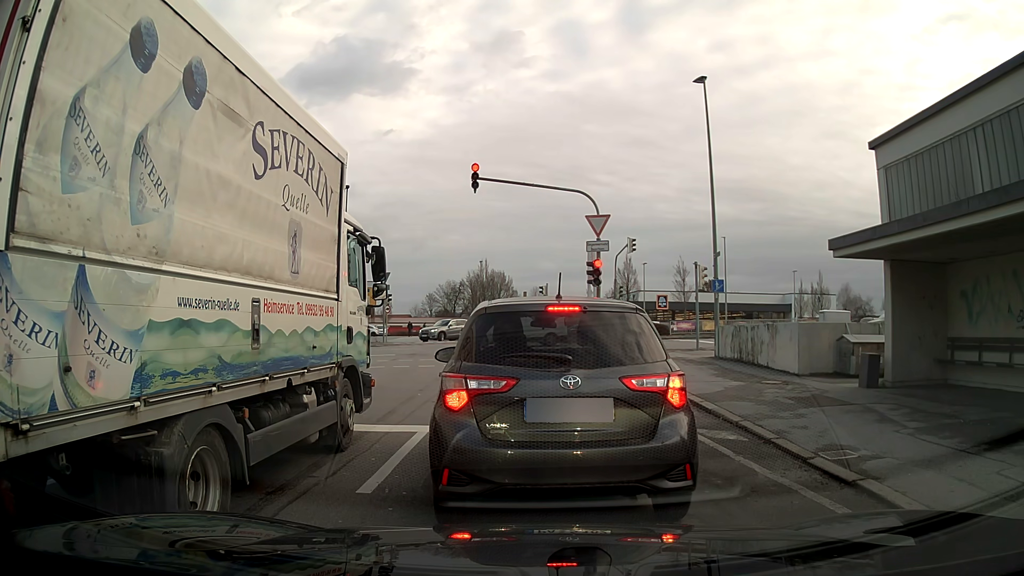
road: residential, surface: asphalt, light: Day
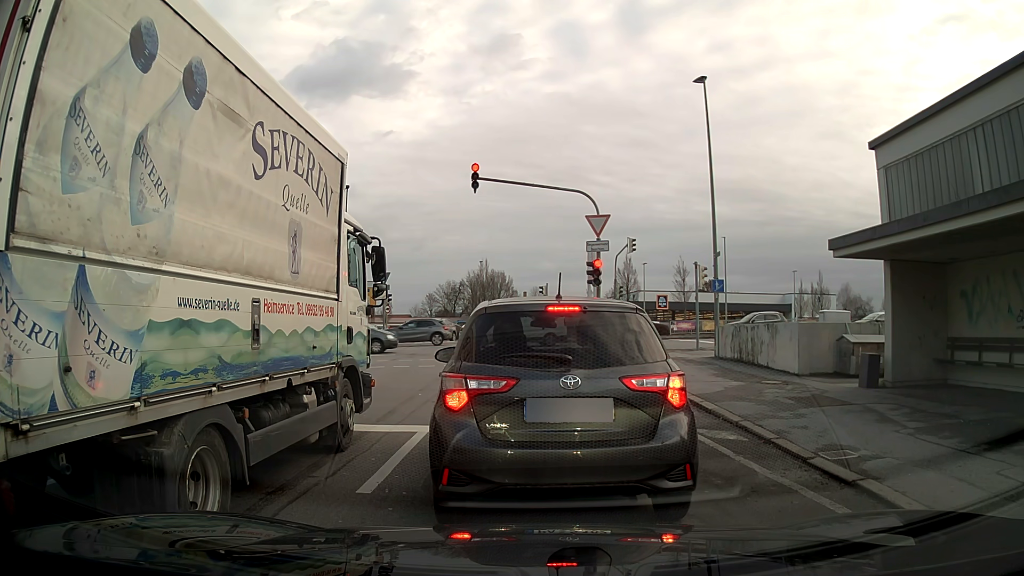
(0.0, 0.0) m; 0°
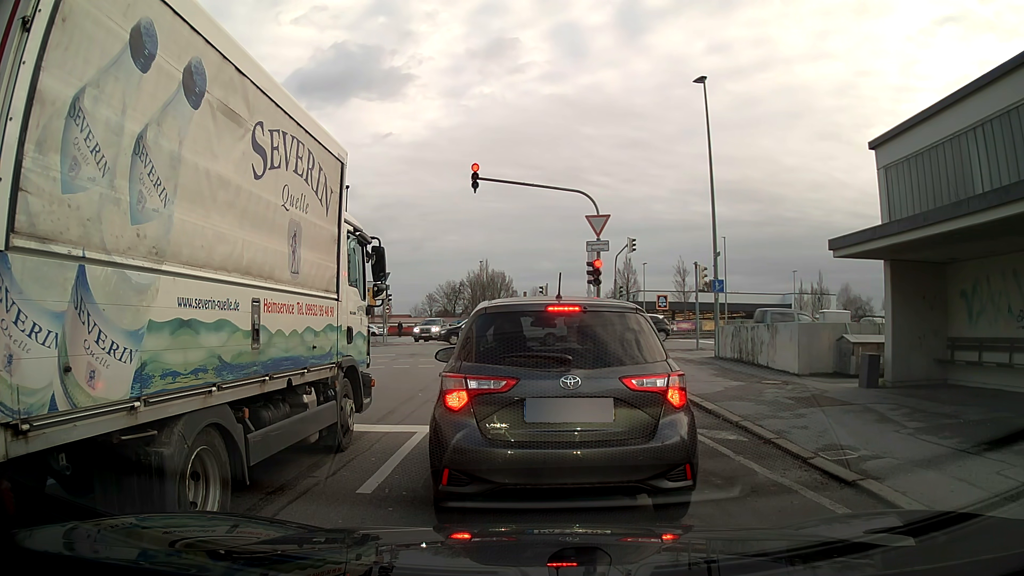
(0.0, 0.0) m; 0°
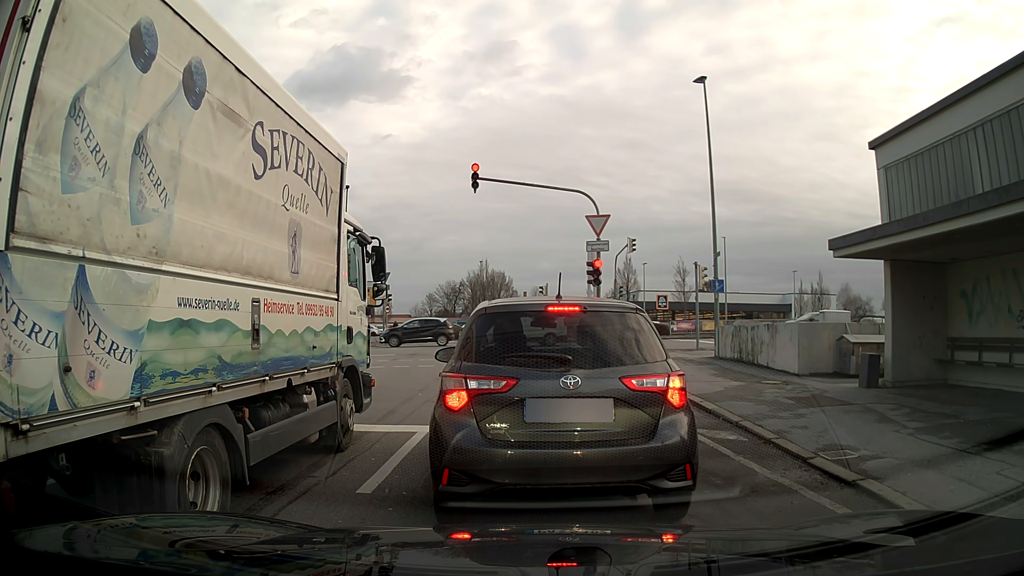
(0.0, 0.0) m; 0°
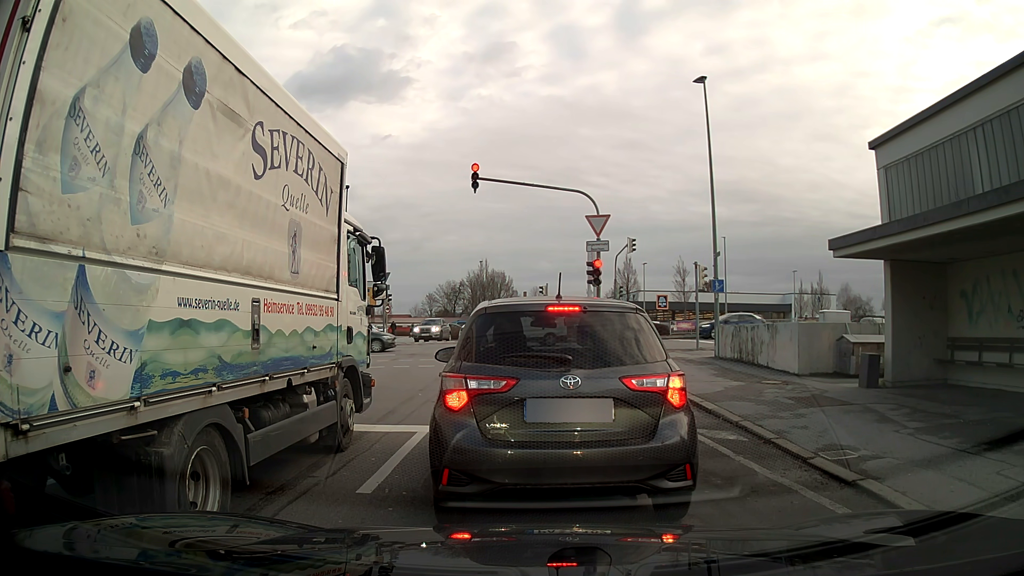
(0.0, 0.0) m; 0°
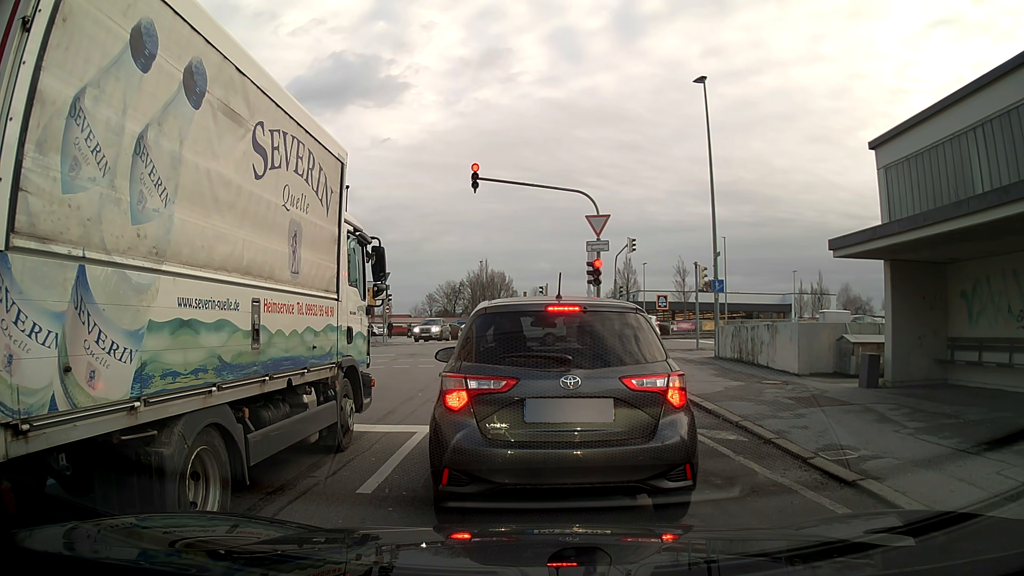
(0.0, 0.0) m; 0°
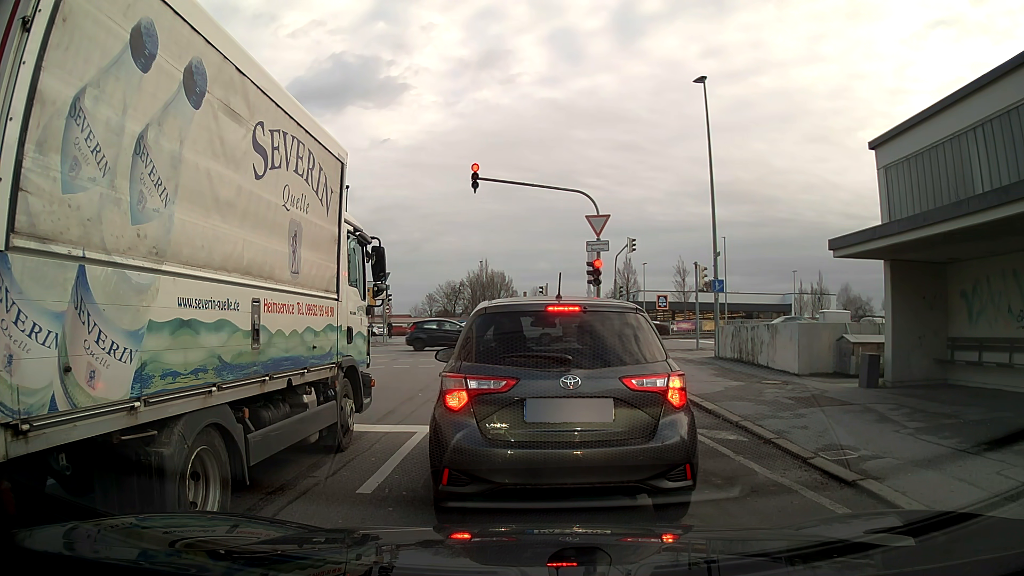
(0.0, 0.0) m; 0°
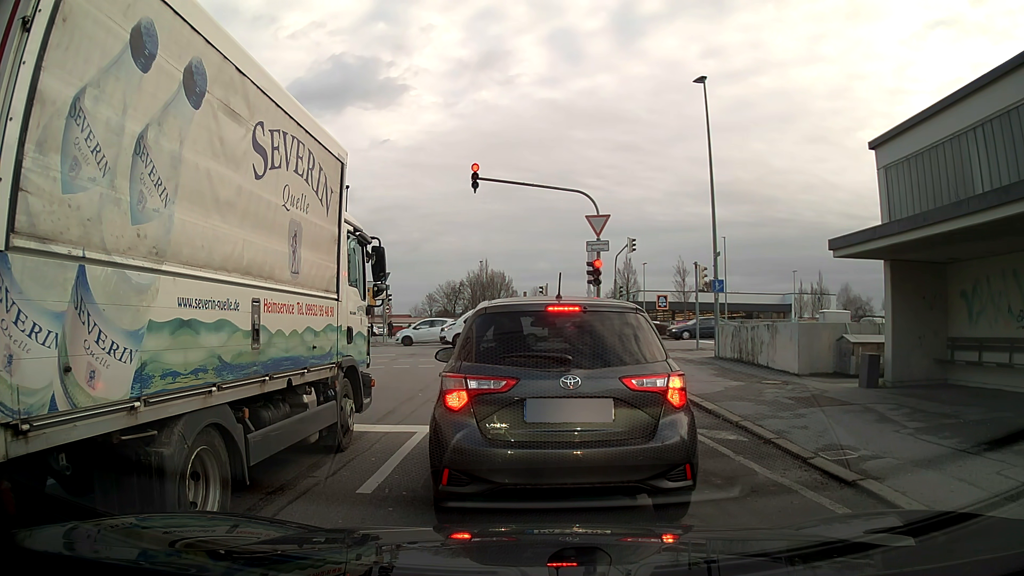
(0.0, 0.0) m; 0°
